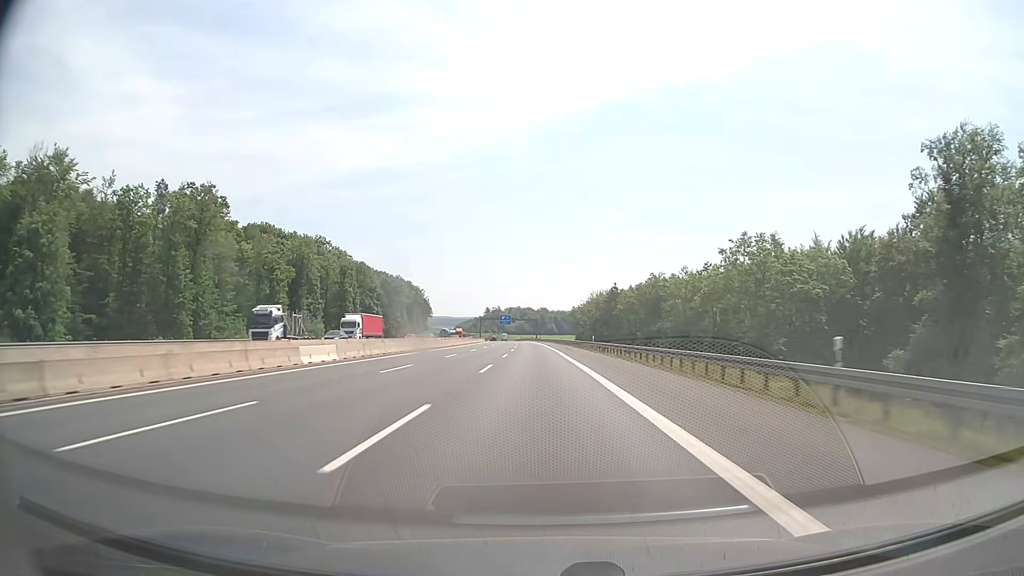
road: motorway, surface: asphalt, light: Day
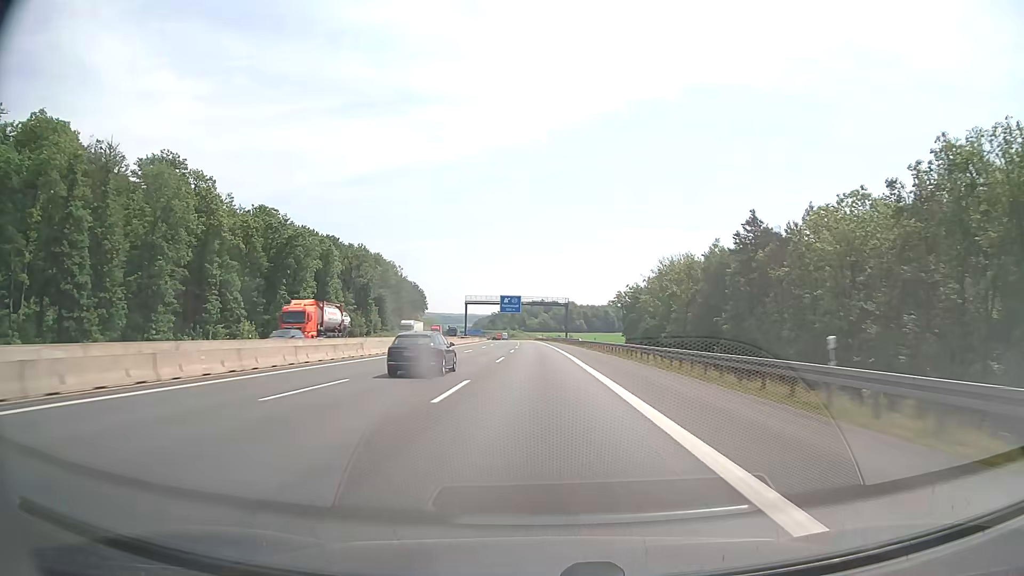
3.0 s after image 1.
(-1.8, +103.3) m; -2°
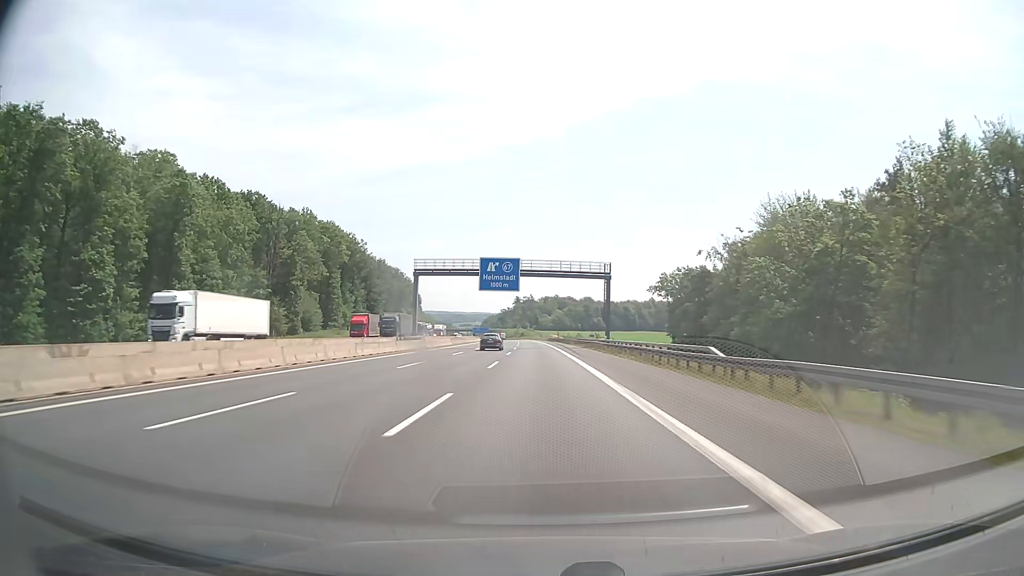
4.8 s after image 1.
(-0.6, +62.0) m; -1°
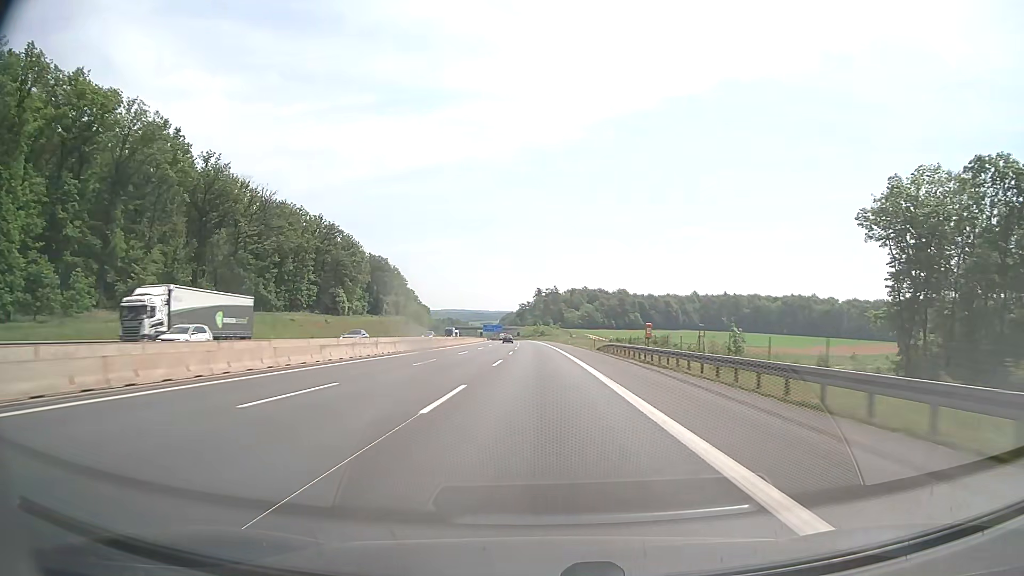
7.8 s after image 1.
(-1.6, +103.4) m; -2°
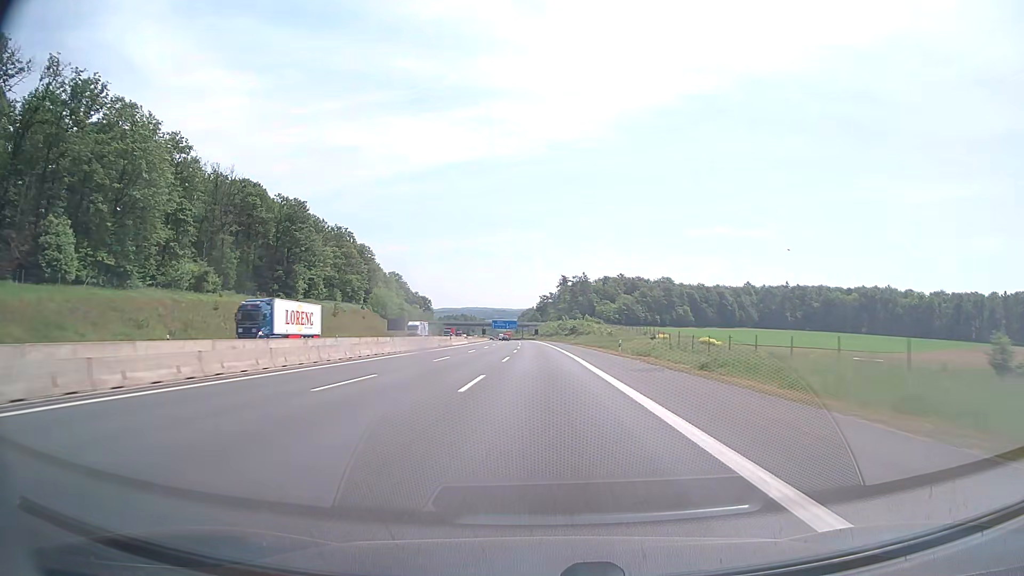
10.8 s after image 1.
(-1.9, +103.3) m; -2°
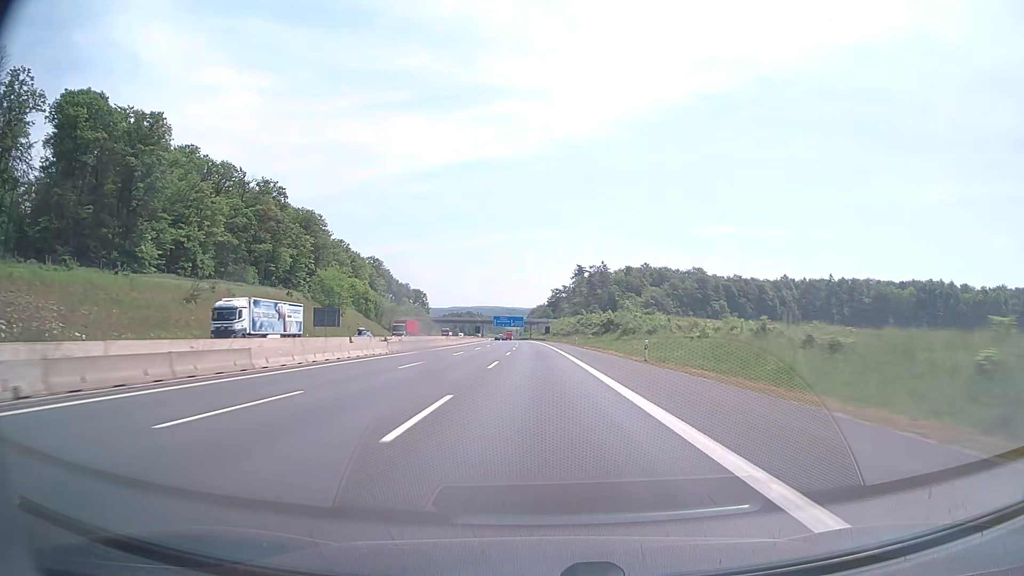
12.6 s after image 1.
(-0.5, +61.9) m; -1°
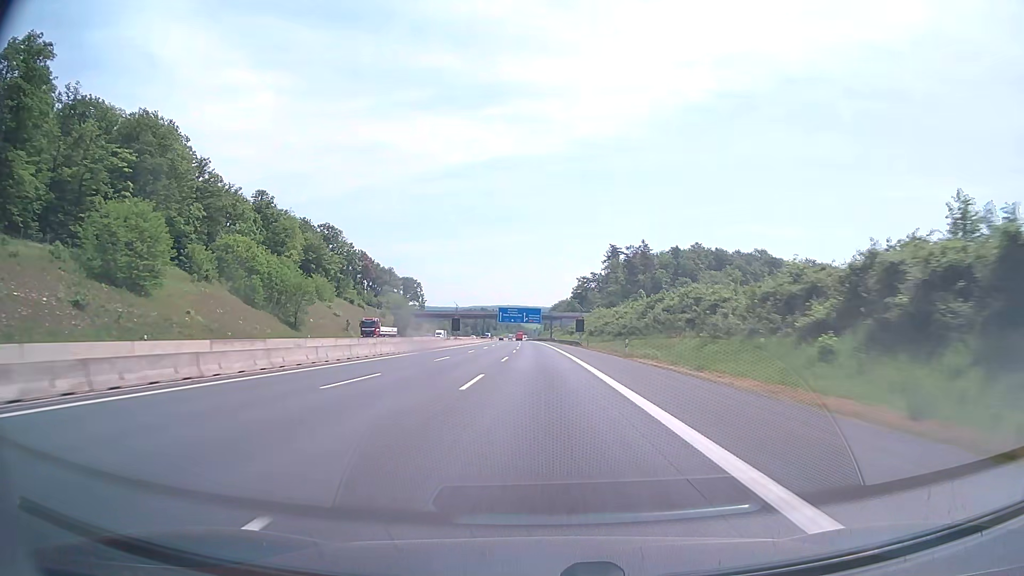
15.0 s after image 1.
(-1.2, +82.7) m; -2°
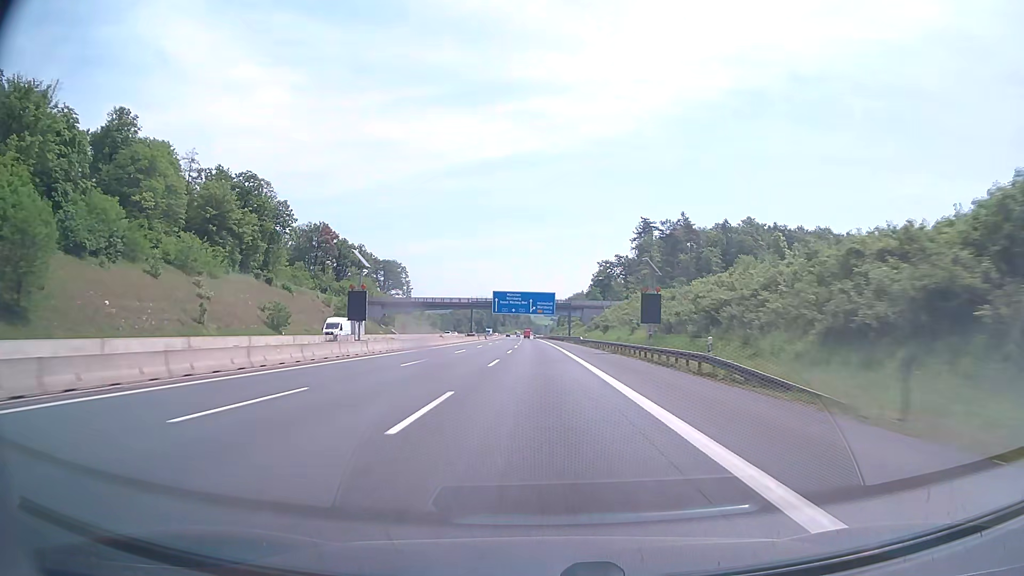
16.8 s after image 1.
(-0.6, +62.1) m; -1°
(0, +10) (0, +20) (0, +30) (0, +40) (0, +50) (-1, +60) (-1, +70) (-1, +80) (-1, +90) (-1, +100) m
